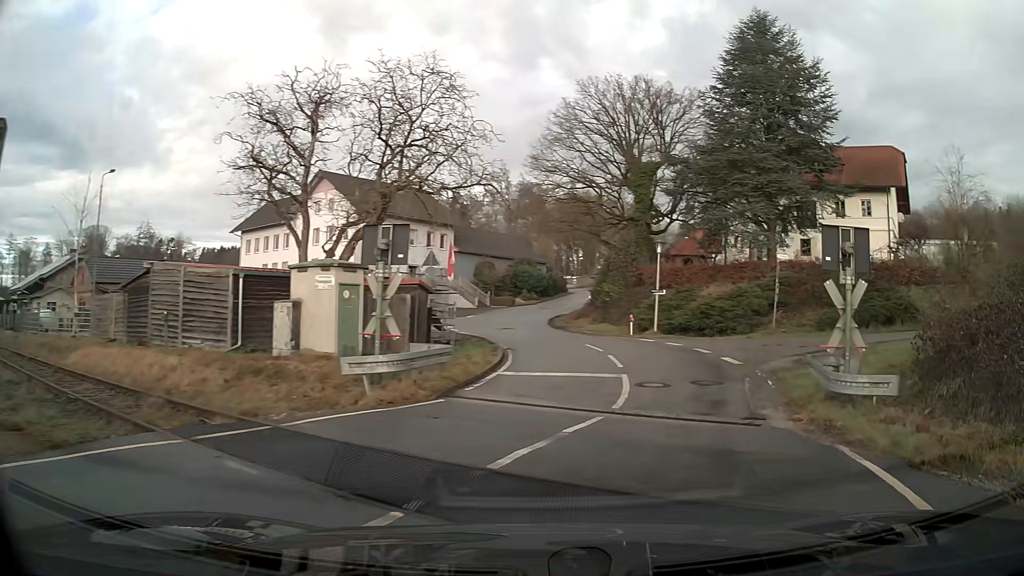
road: secondary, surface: asphalt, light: Day
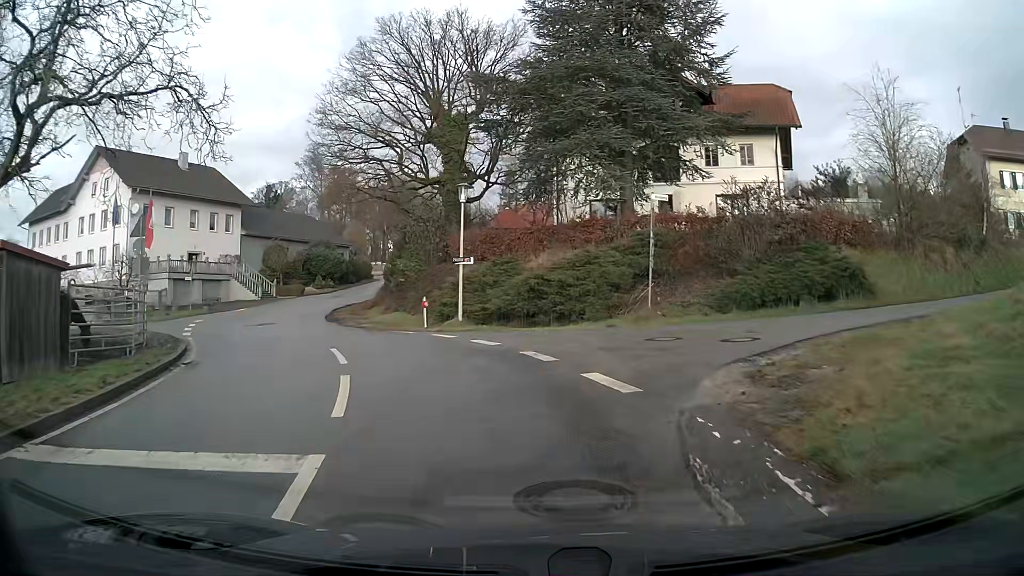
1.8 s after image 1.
(+1.4, +10.7) m; +8°
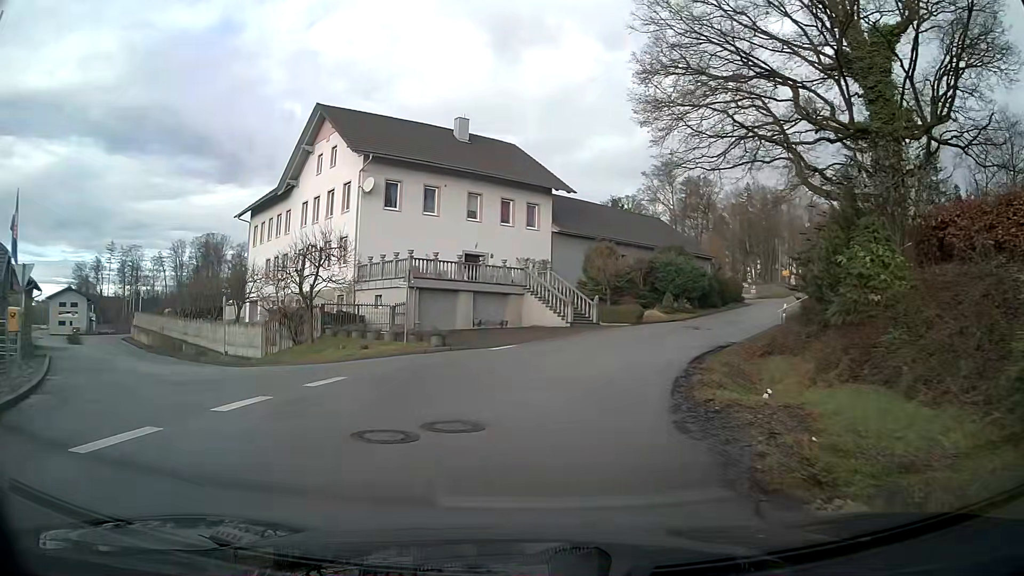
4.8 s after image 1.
(-5.2, +19.8) m; -26°
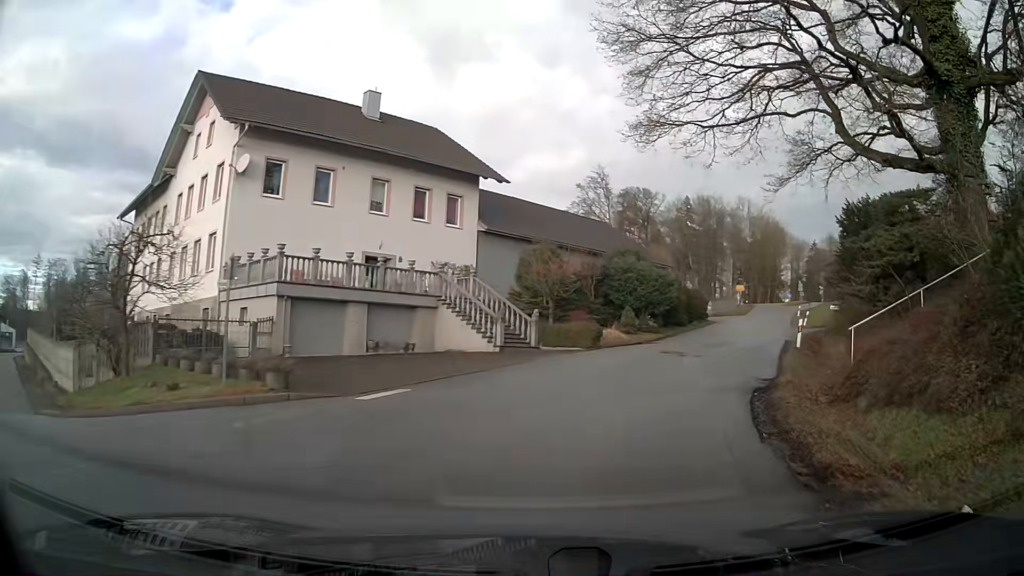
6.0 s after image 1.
(+0.4, +9.3) m; +8°
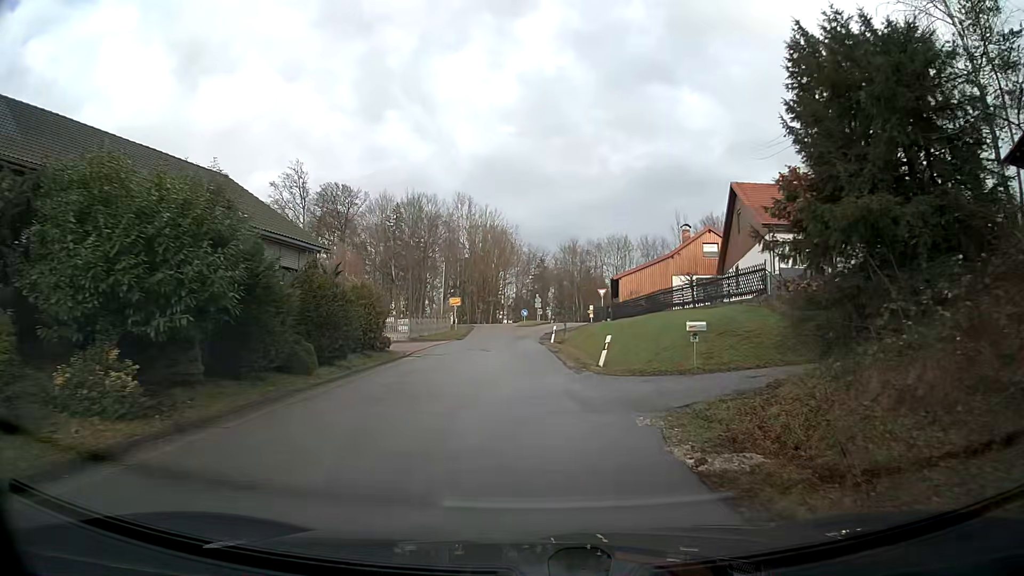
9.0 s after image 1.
(+5.7, +23.3) m; +21°
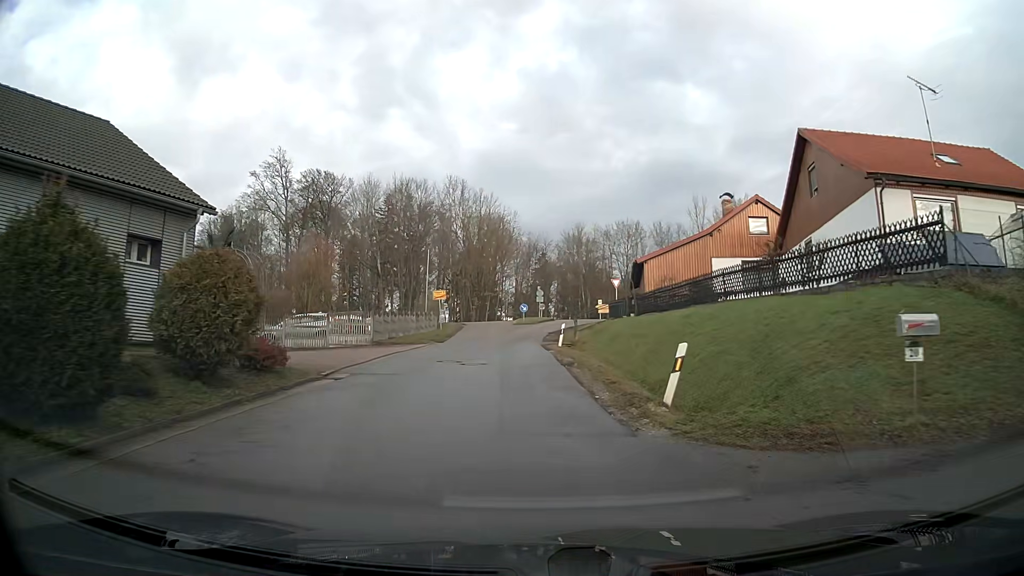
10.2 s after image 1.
(0.0, +10.1) m; 0°
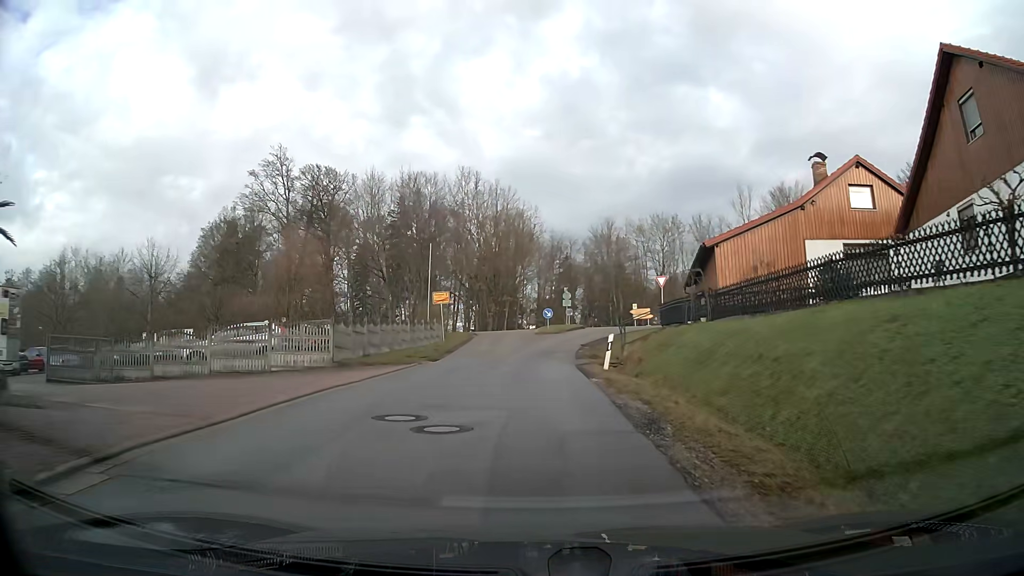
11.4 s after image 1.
(-0.2, +10.1) m; -2°
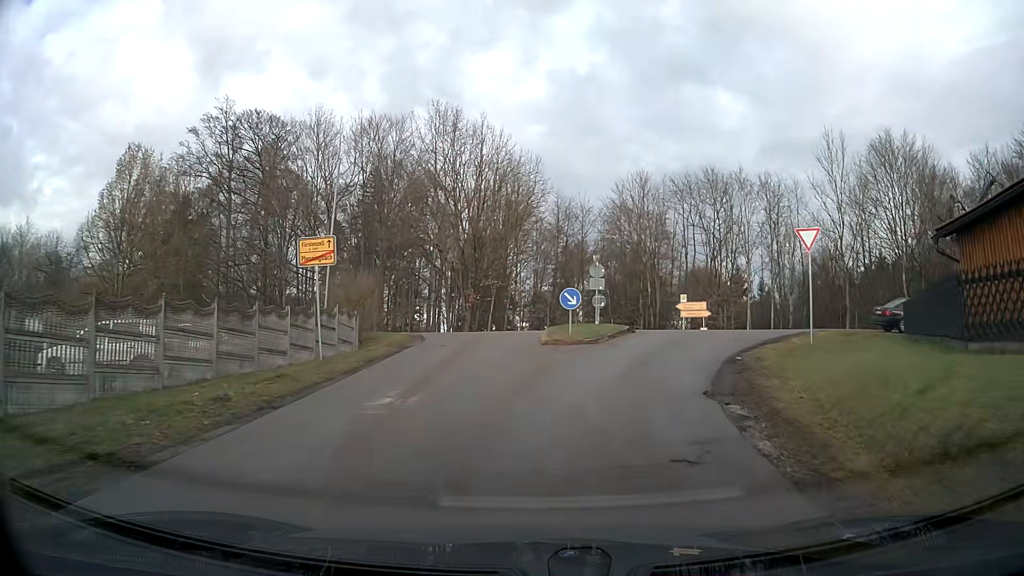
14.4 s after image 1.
(-0.2, +22.7) m; +2°
(+1, +10) (+4, +19) (+10, +27) (+20, +30) (+30, +29) (+40, +27) (+49, +26) (+59, +25) (+69, +25) (+79, +25) m
